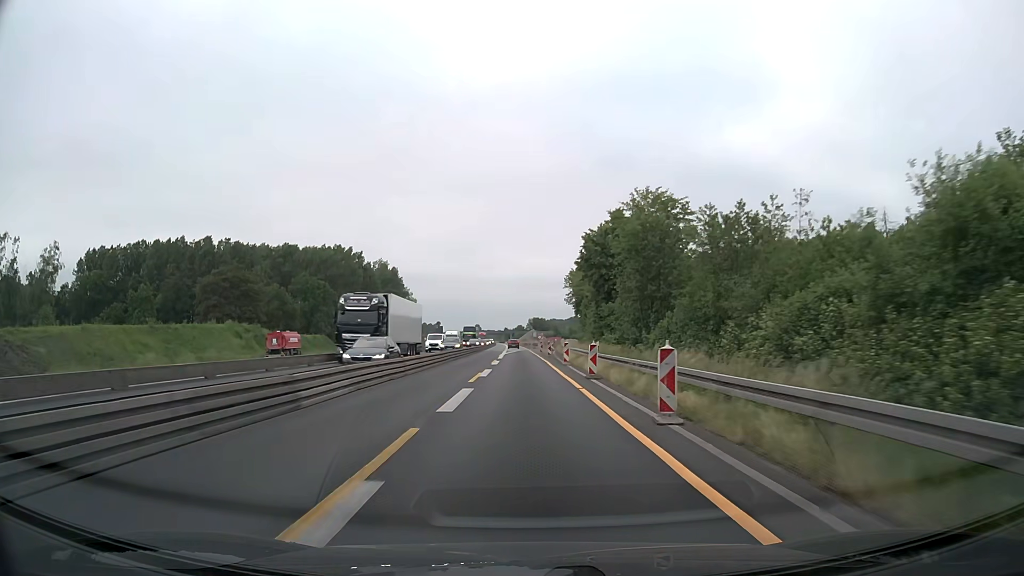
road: motorway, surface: asphalt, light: Day
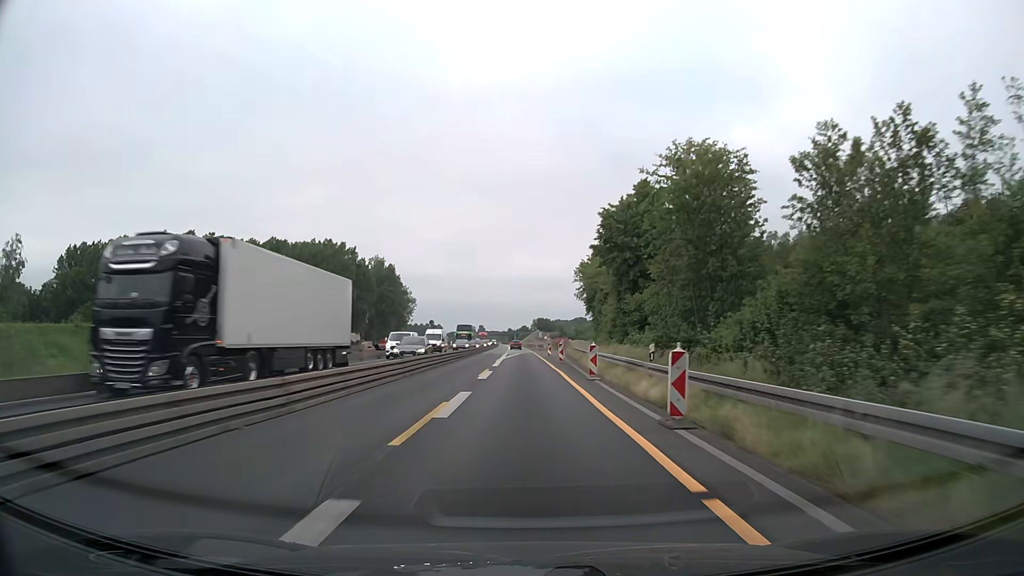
(0.0, +12.9) m; 0°
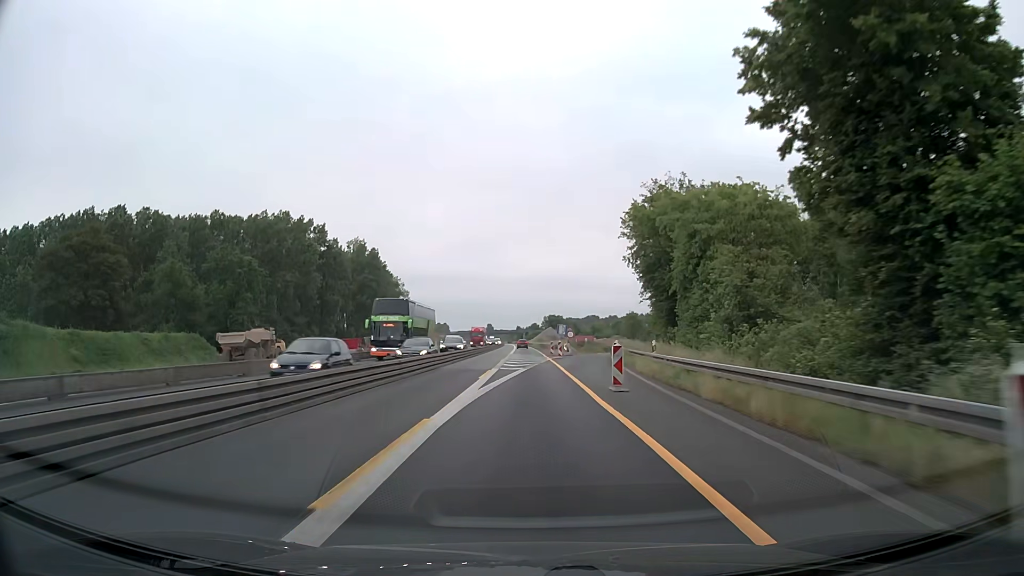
(-0.3, +38.7) m; -1°
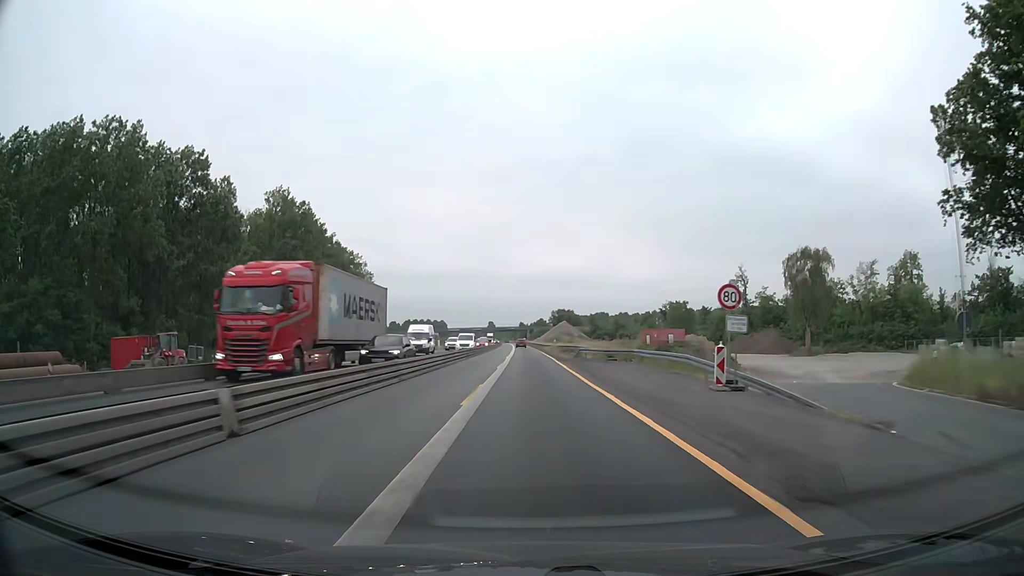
(-0.4, +64.4) m; 0°
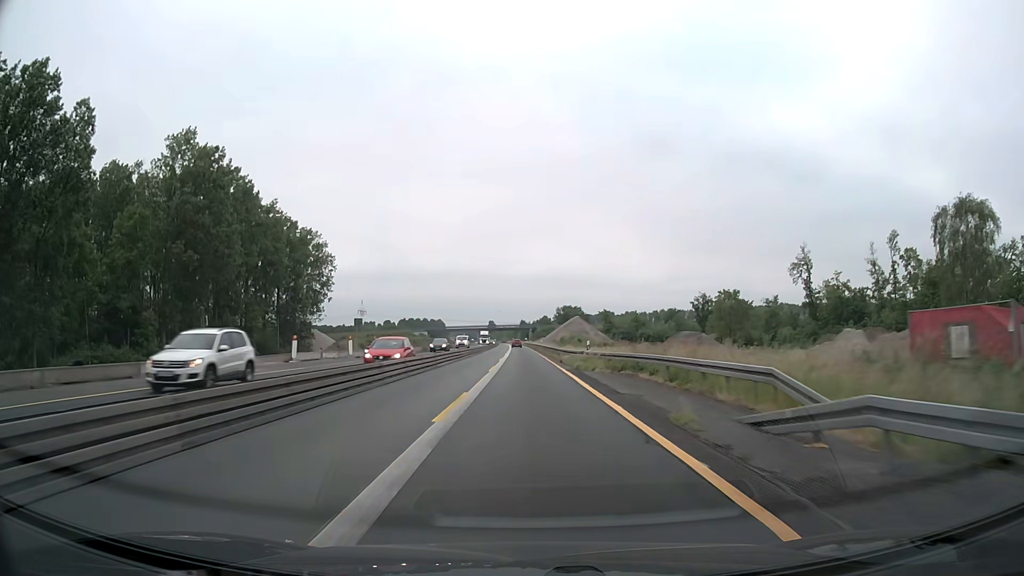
(+0.1, +38.6) m; 0°
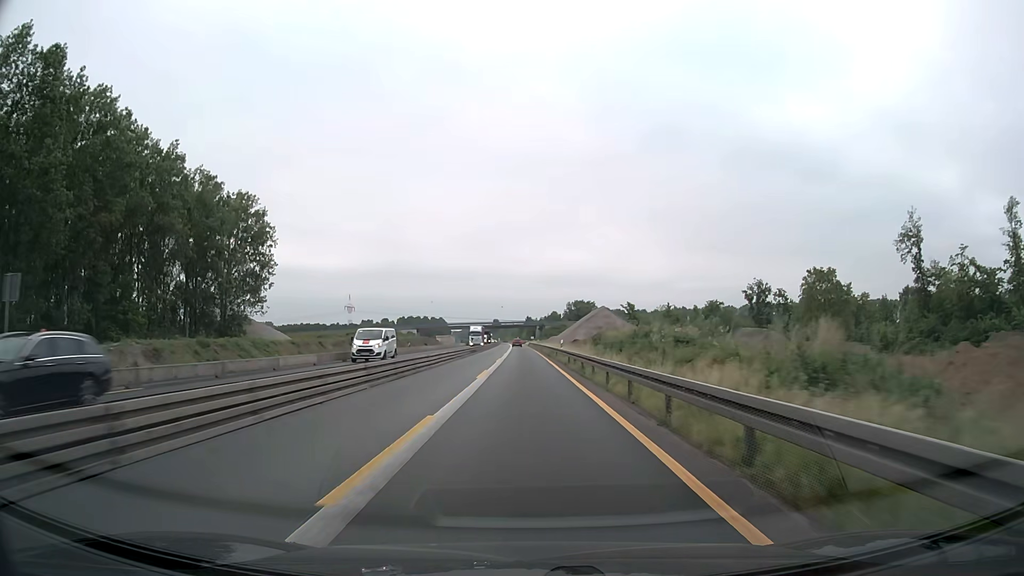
(-0.1, +38.6) m; 0°
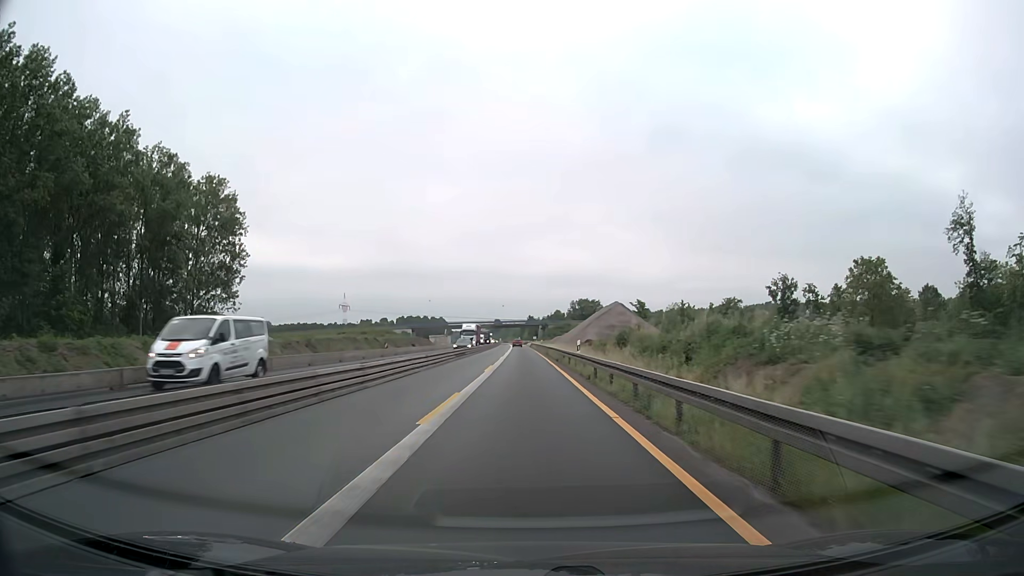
(0.0, +12.9) m; 0°
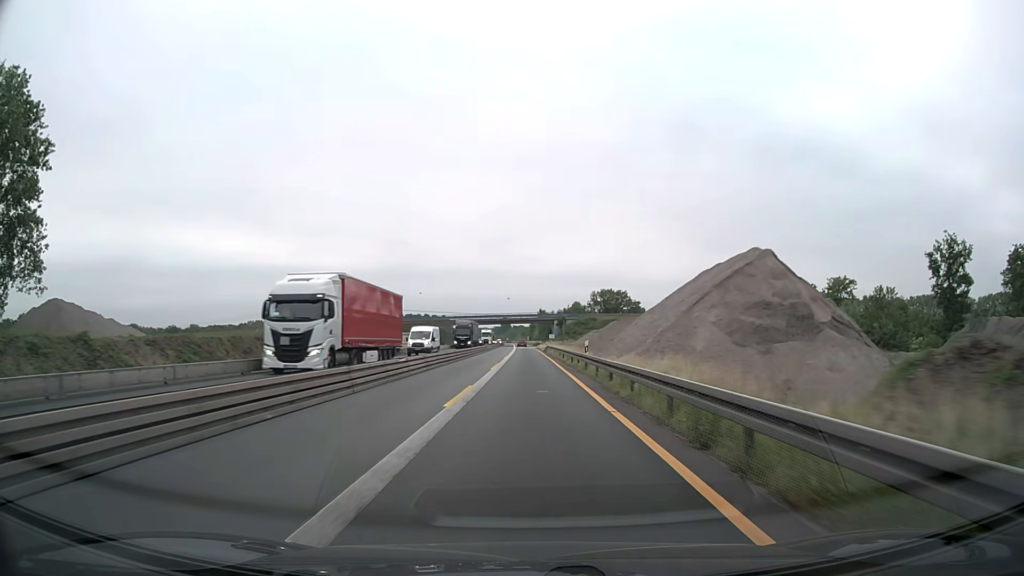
(-0.2, +51.4) m; -1°
(0, +10) (0, +20) (0, +30) (0, +40) (0, +50) (0, +60) (0, +70) (0, +80) (-1, +90) (-1, +100) m
